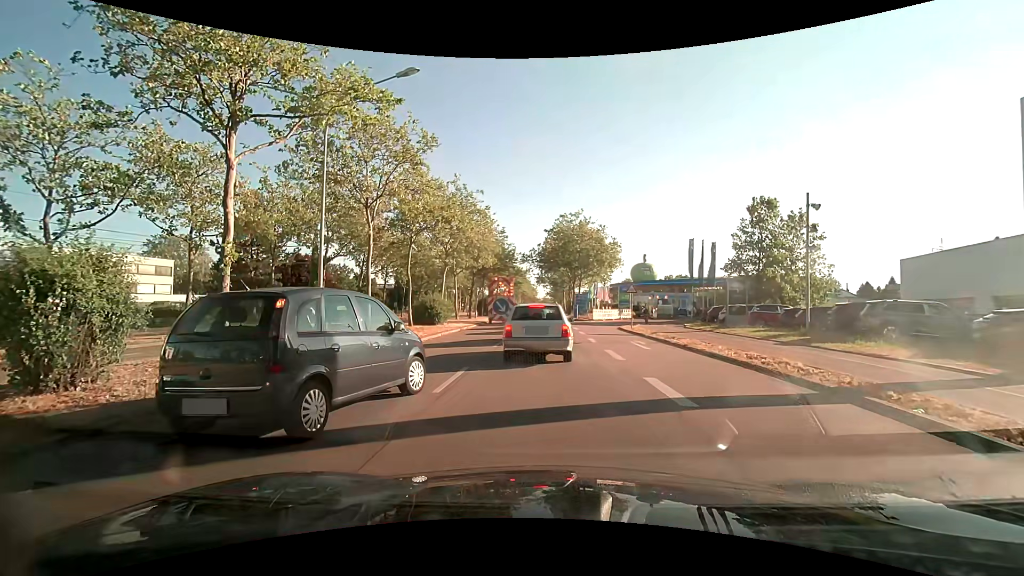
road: primary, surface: asphalt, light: Day
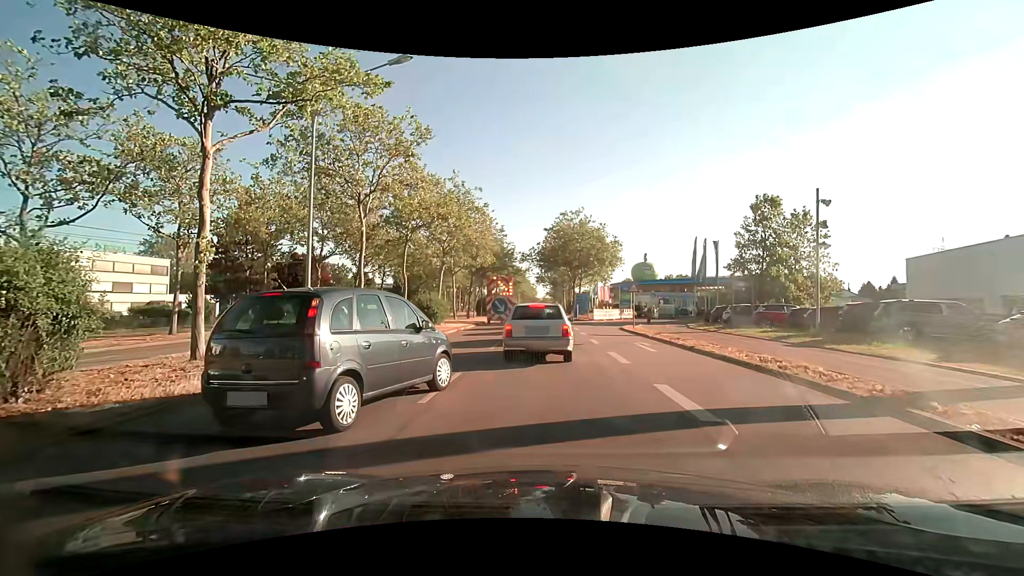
(0.0, +0.9) m; 0°
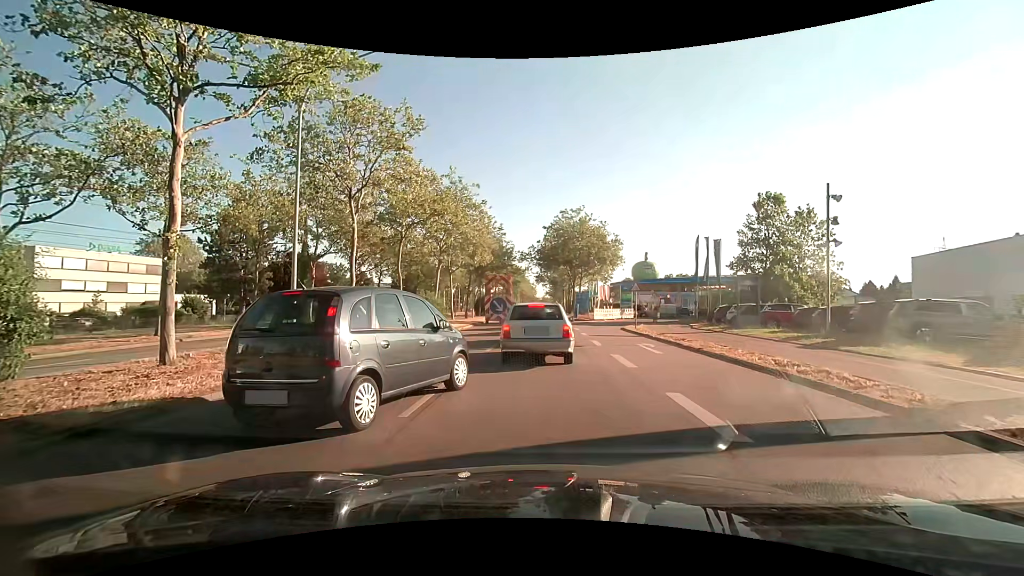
(0.0, +0.9) m; -2°
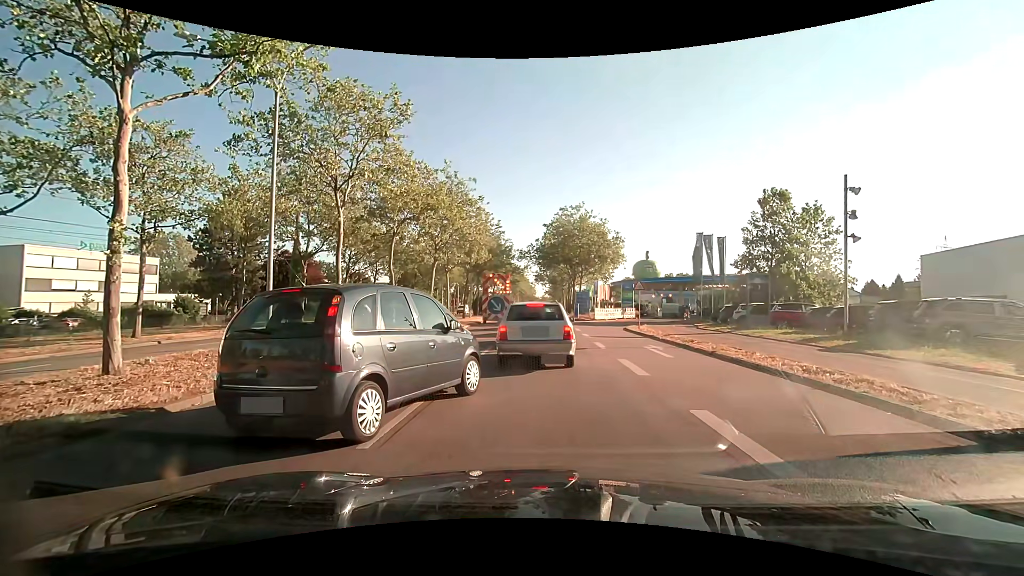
(0.0, +1.2) m; 0°
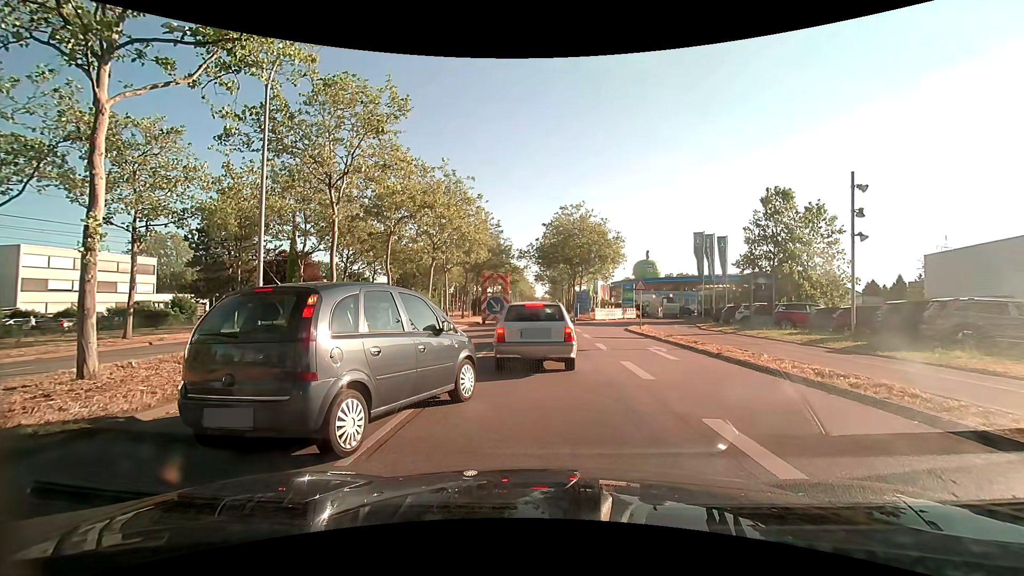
(0.0, +0.5) m; 0°
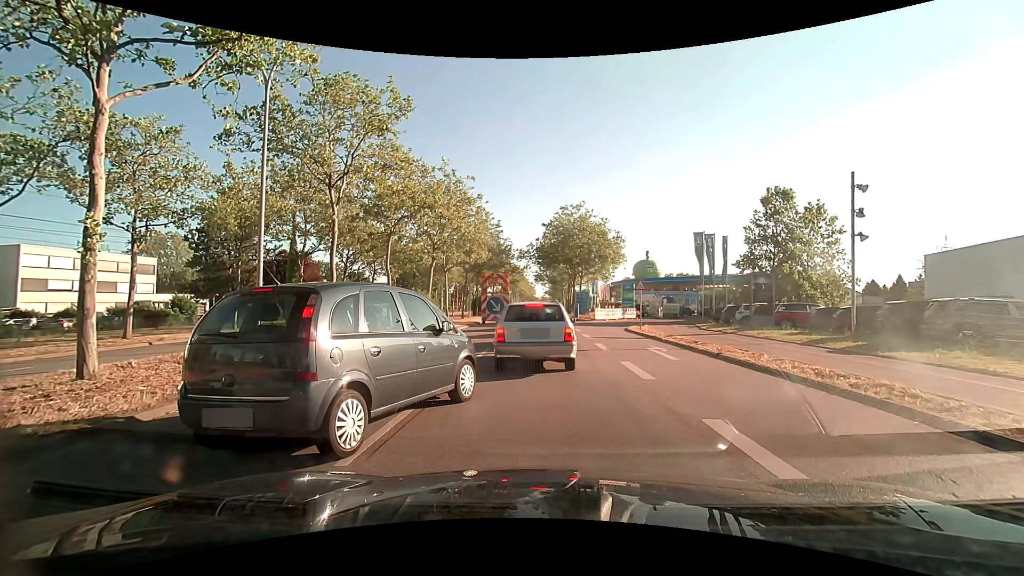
(0.0, +0.1) m; 0°
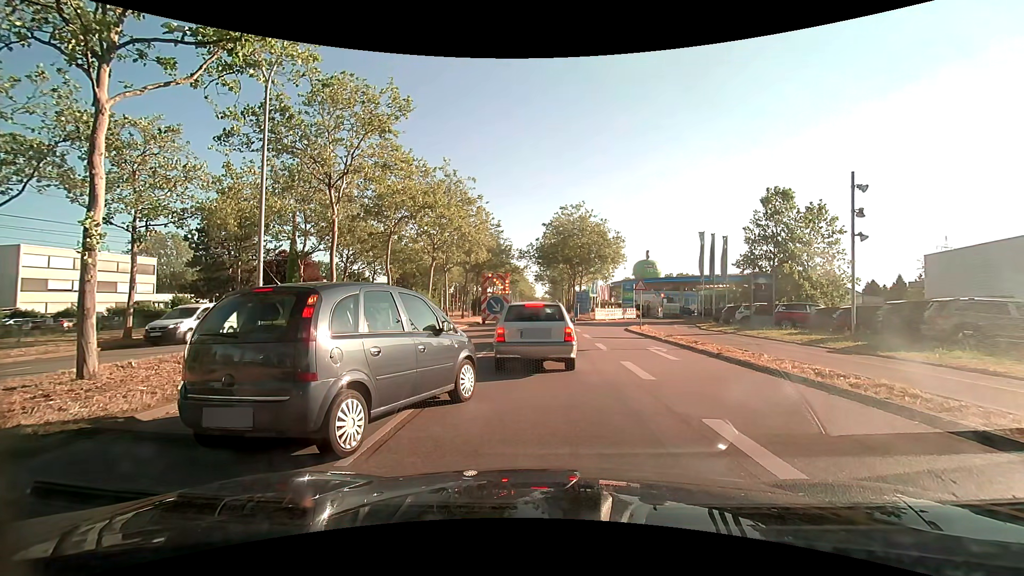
(0.0, 0.0) m; 0°
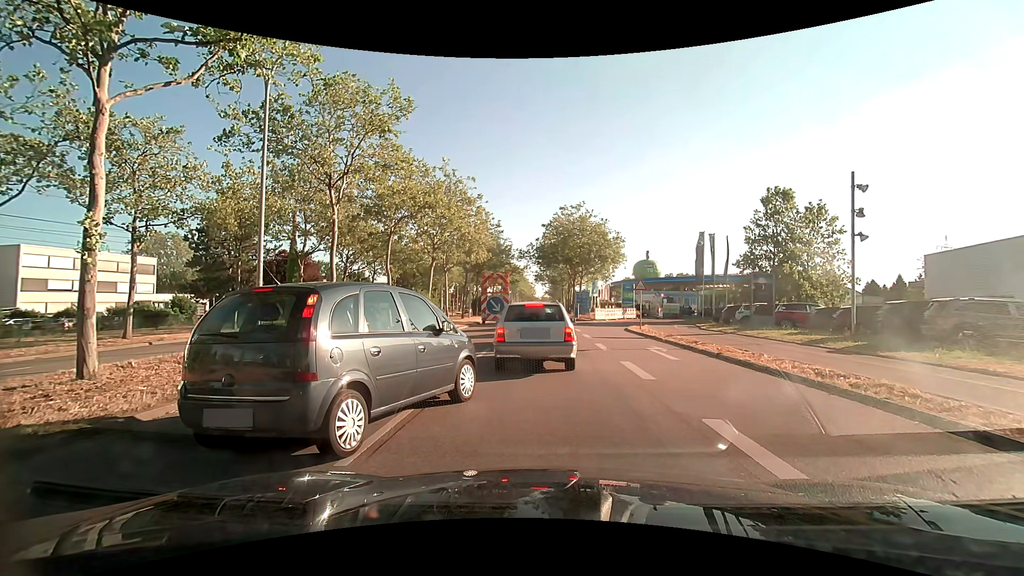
(0.0, 0.0) m; 0°
